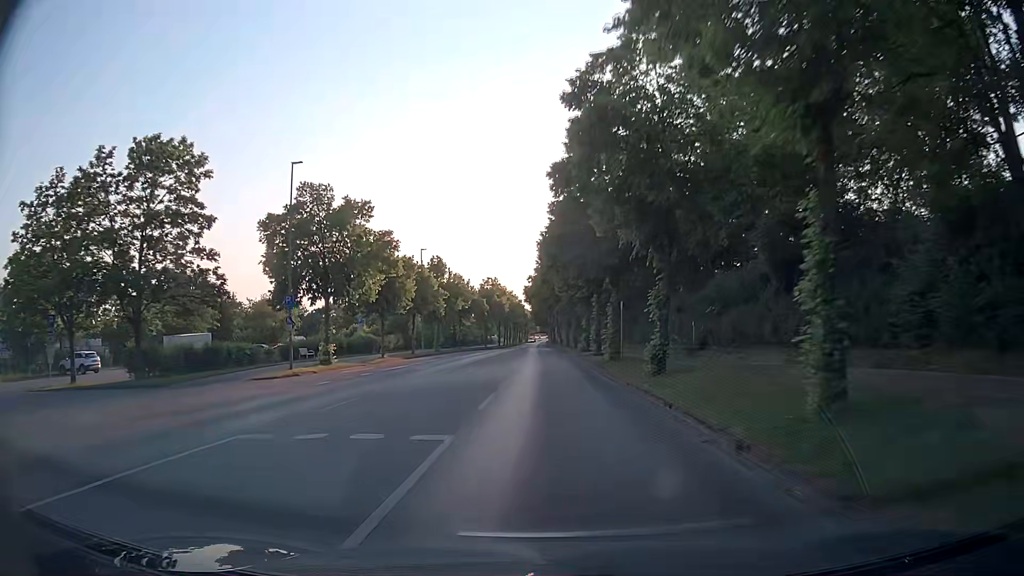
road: tertiary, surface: asphalt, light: Day
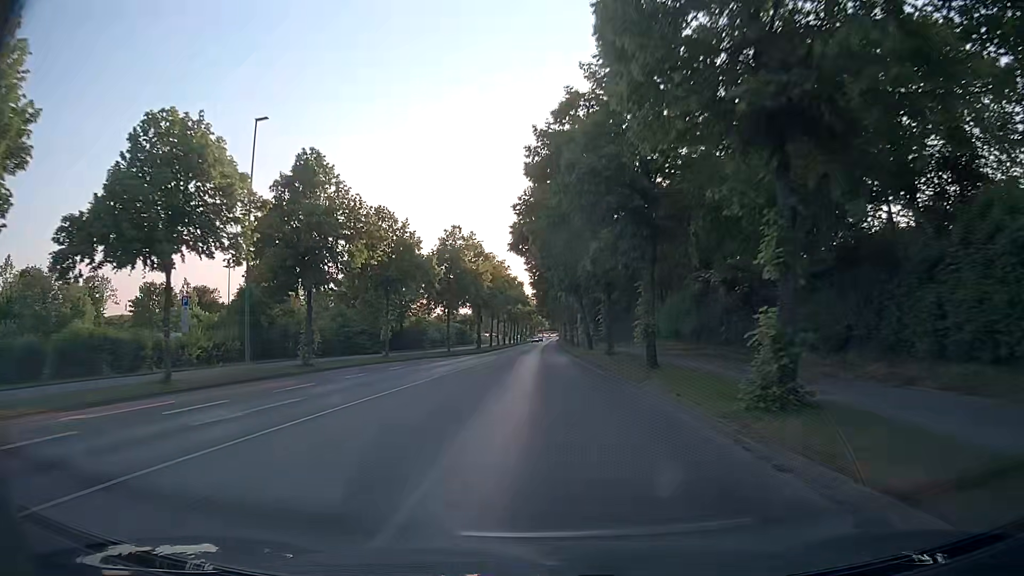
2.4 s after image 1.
(+0.1, +43.4) m; -1°
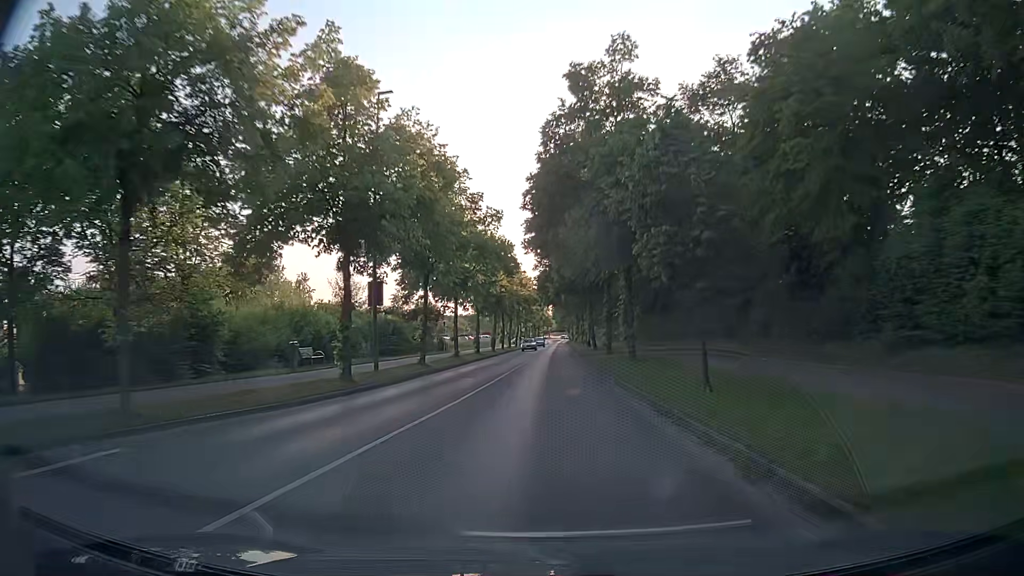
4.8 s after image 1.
(0.0, +43.1) m; 0°
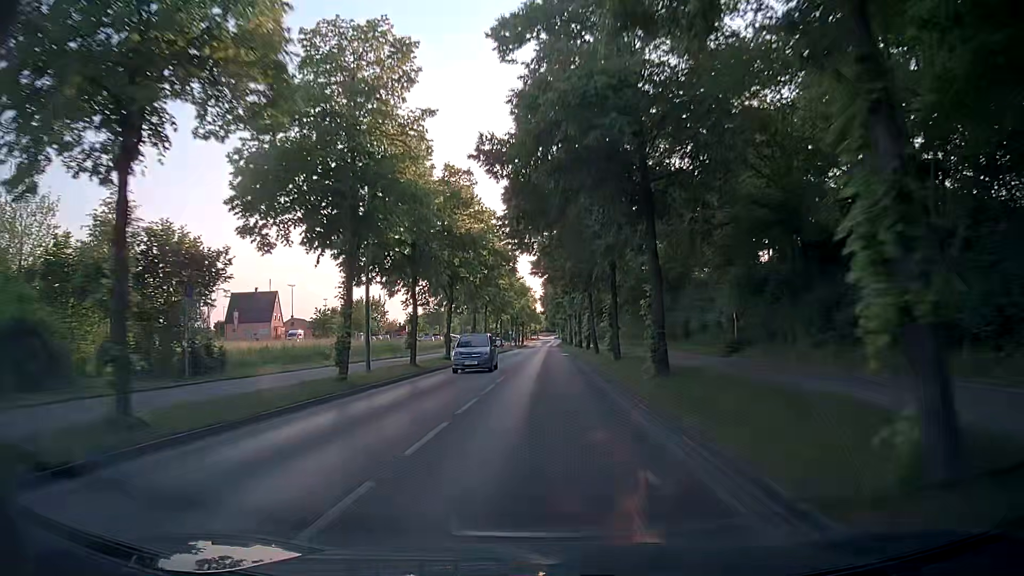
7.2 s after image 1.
(+0.5, +43.1) m; +1°
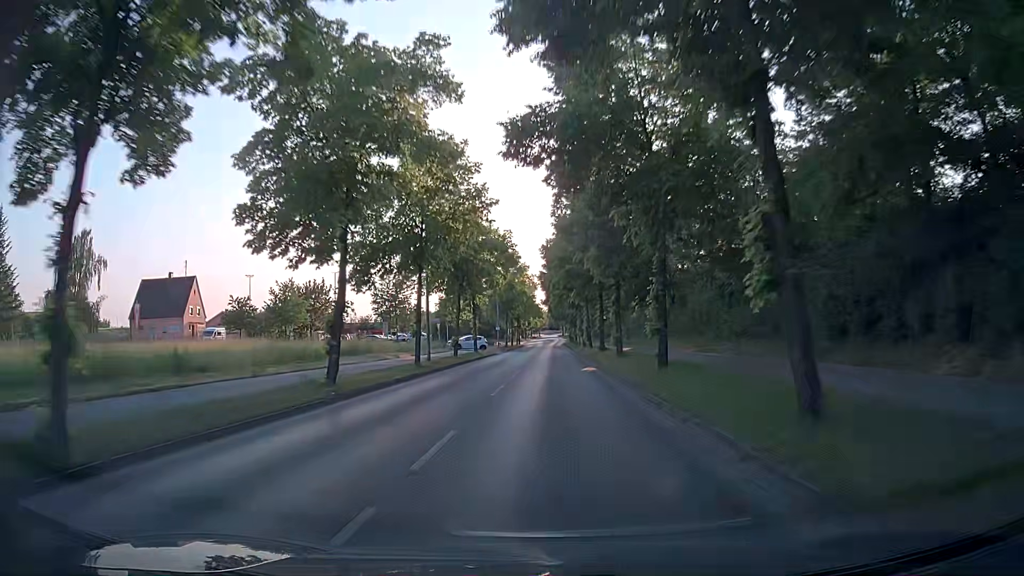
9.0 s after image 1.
(-0.1, +32.4) m; 0°
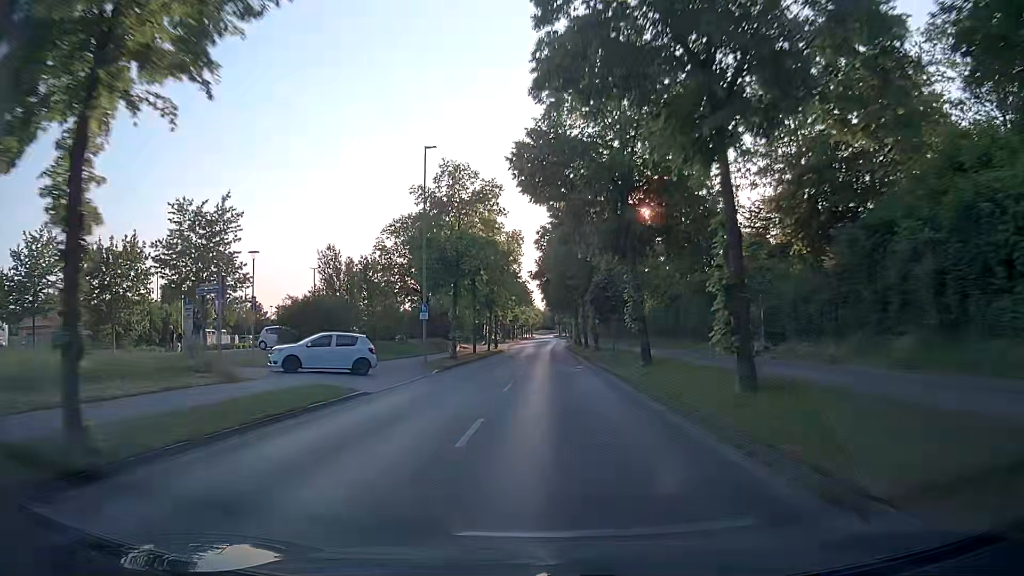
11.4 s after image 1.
(+0.1, +43.5) m; +1°
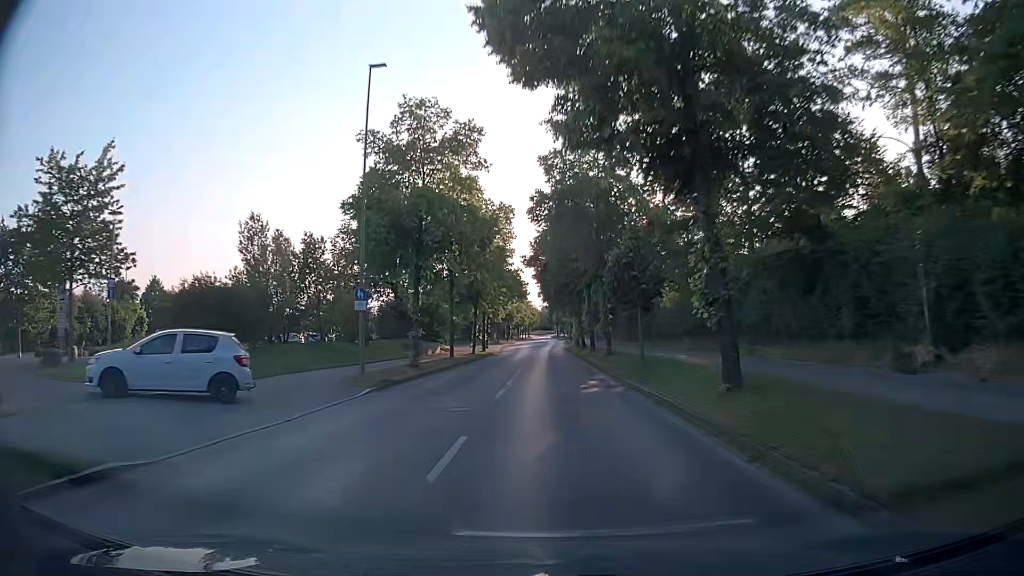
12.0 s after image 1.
(0.0, +10.9) m; 0°
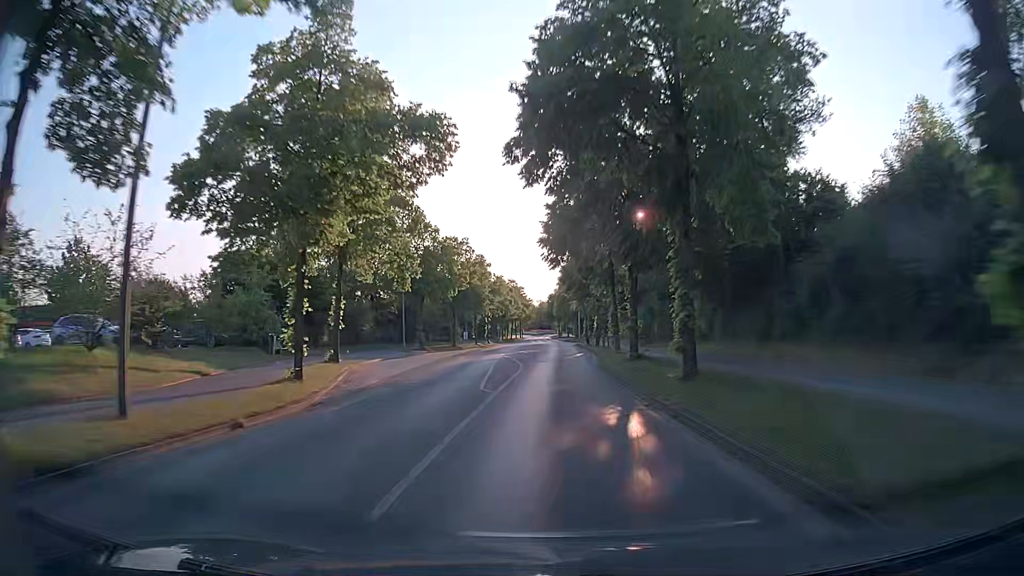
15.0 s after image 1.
(0.0, +55.4) m; 0°
(0, +10) (0, +20) (0, +30) (+1, +40) (+1, +50) (+1, +60) (+1, +70) (+1, +80) (+1, +90) (+1, +100) m
